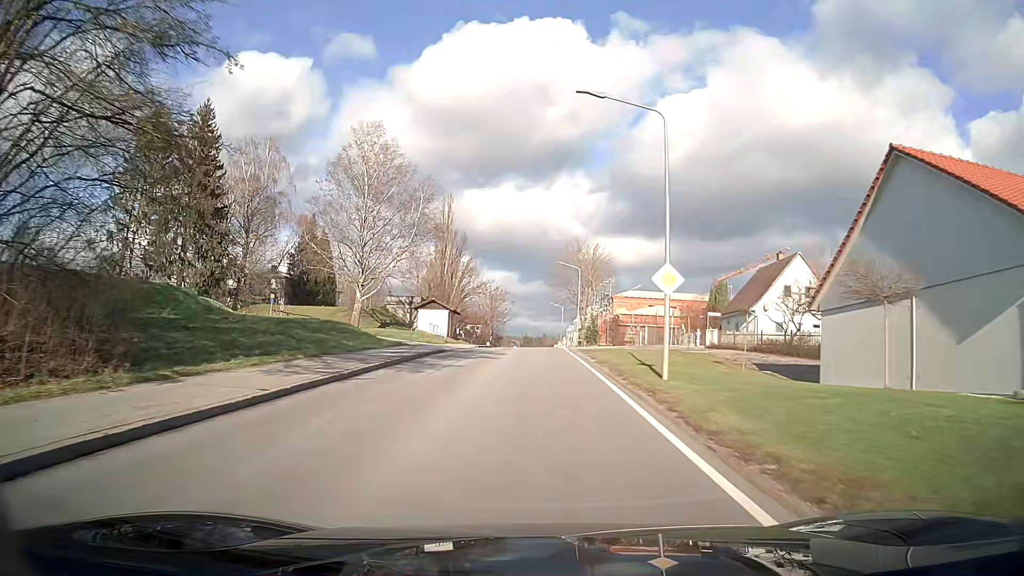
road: tertiary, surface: asphalt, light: Day
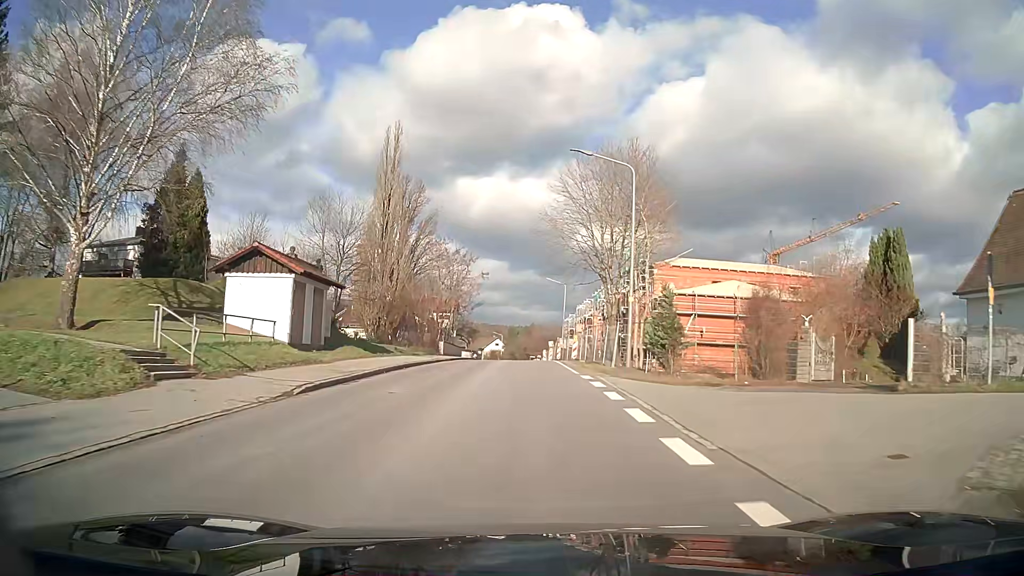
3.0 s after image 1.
(+0.3, +38.0) m; +1°
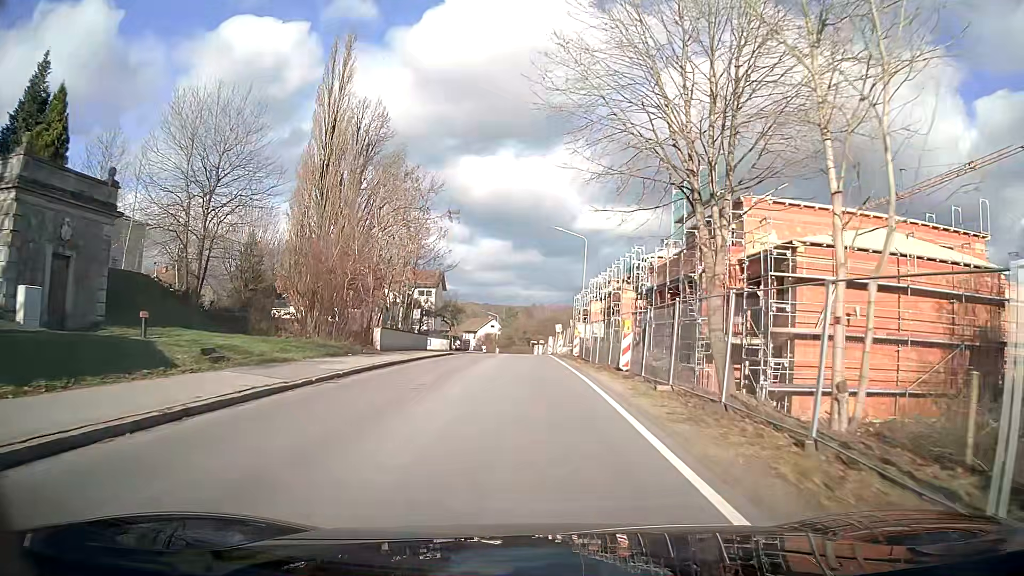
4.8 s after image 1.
(0.0, +23.2) m; 0°
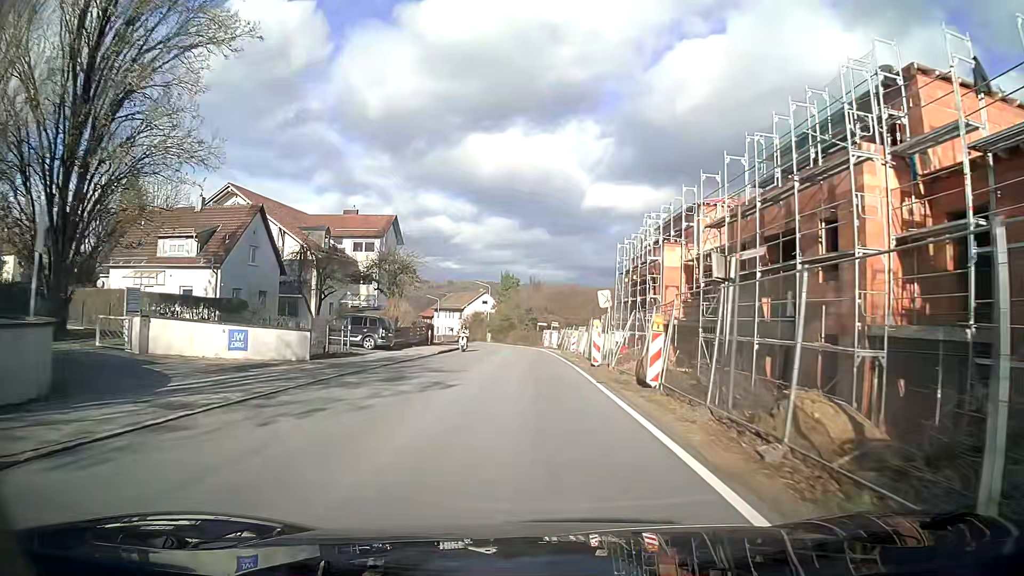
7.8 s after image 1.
(-0.2, +39.3) m; 0°
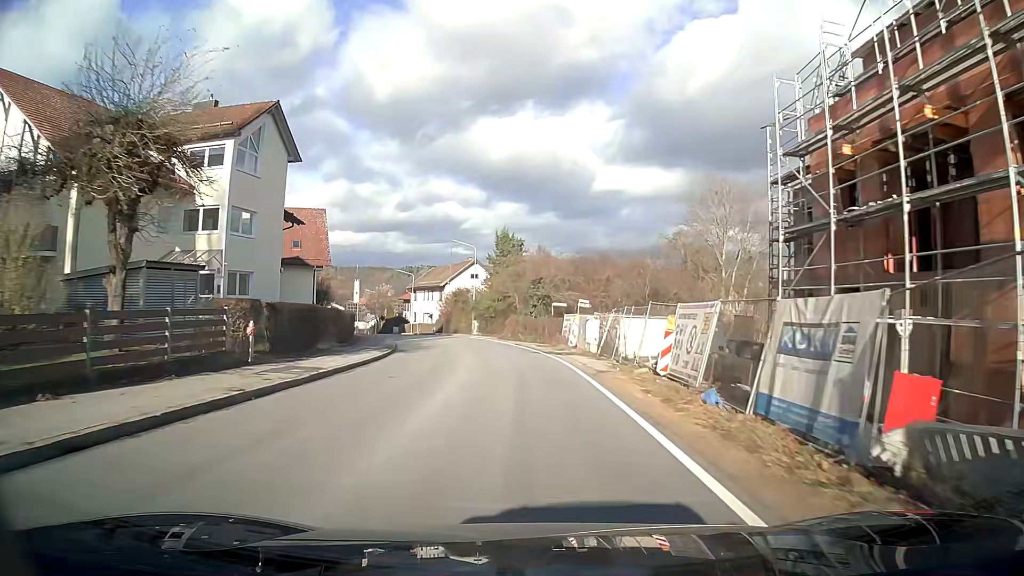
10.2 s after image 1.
(-0.1, +31.5) m; -1°
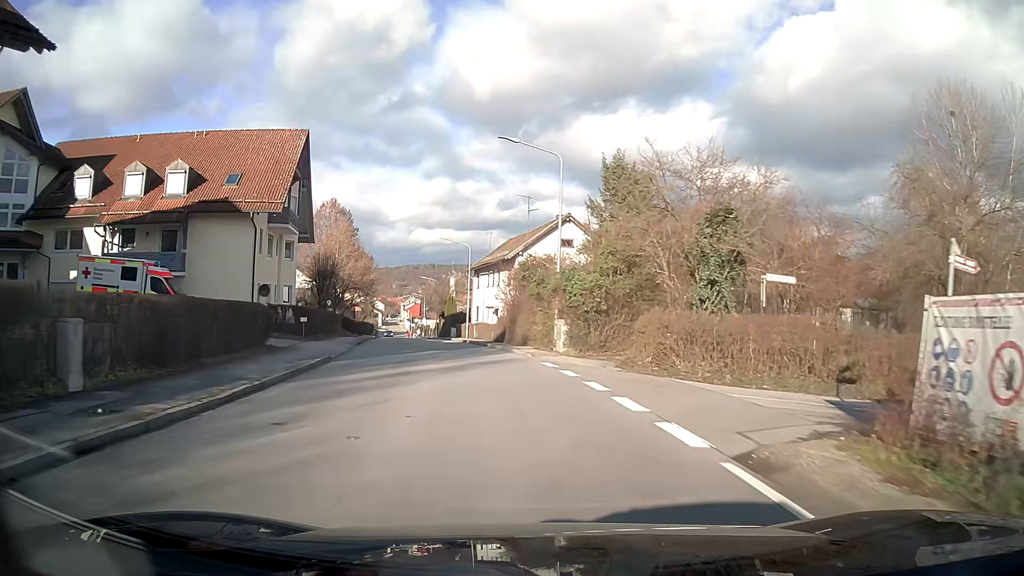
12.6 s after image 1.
(-2.1, +31.1) m; -9°
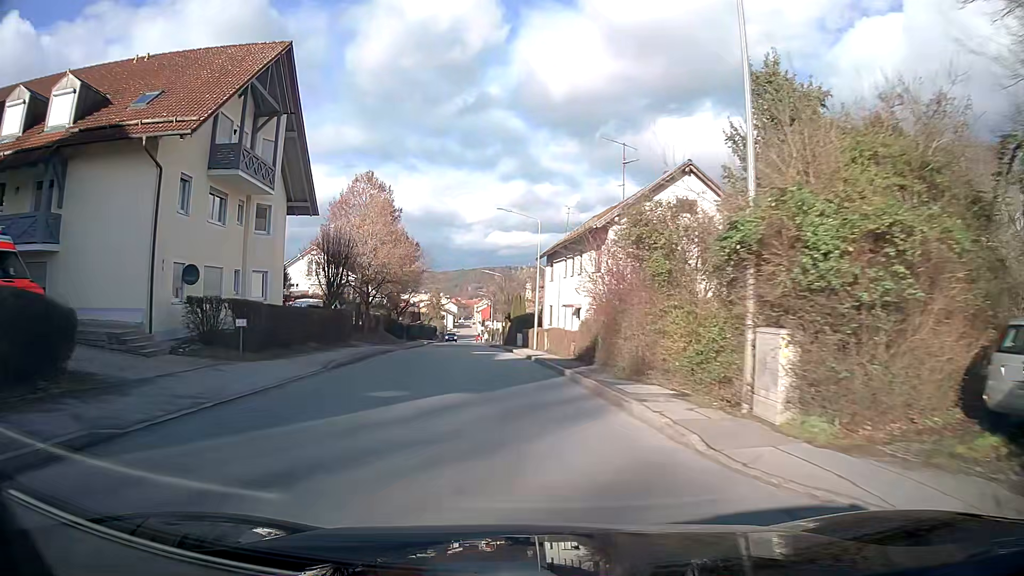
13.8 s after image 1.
(-0.9, +15.4) m; -6°
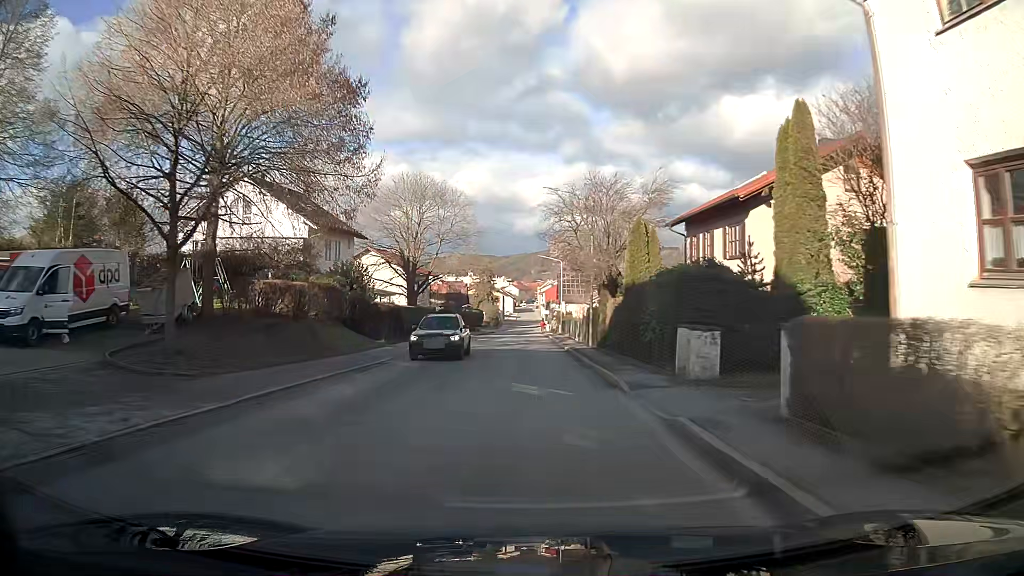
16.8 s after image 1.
(-2.2, +38.5) m; -4°
